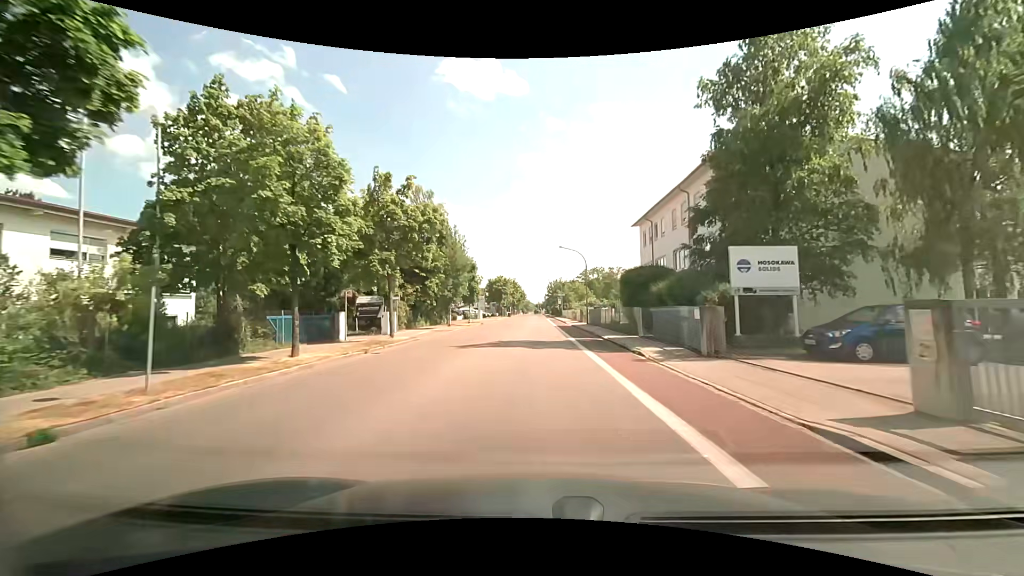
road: tertiary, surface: asphalt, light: Day
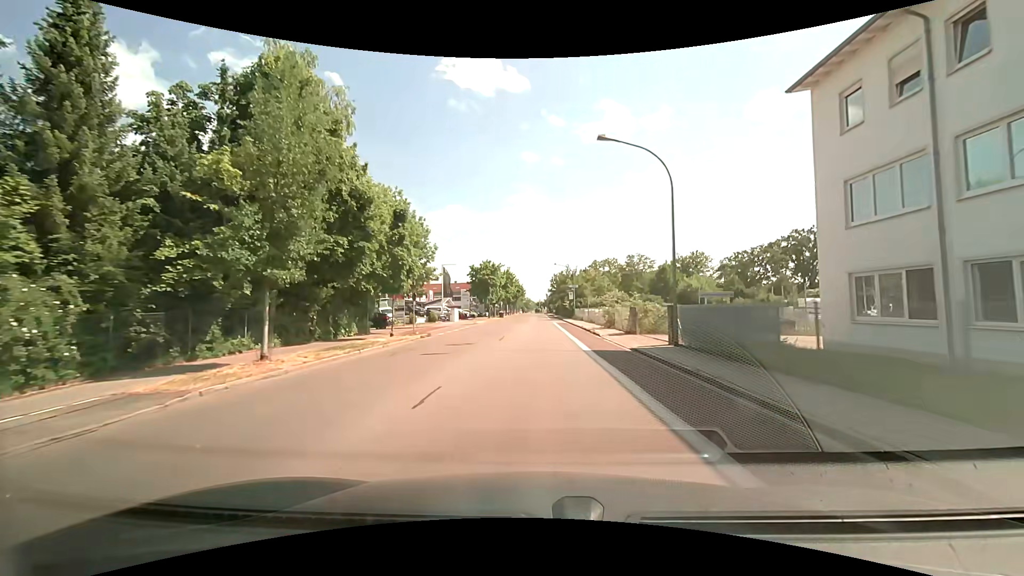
(+0.2, +29.5) m; 0°
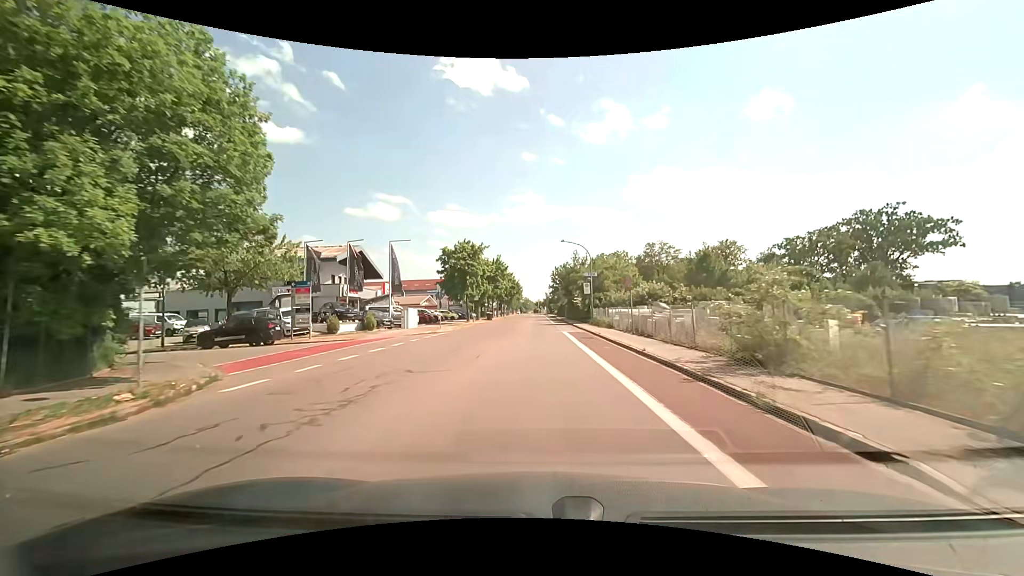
(0.0, +21.8) m; 0°
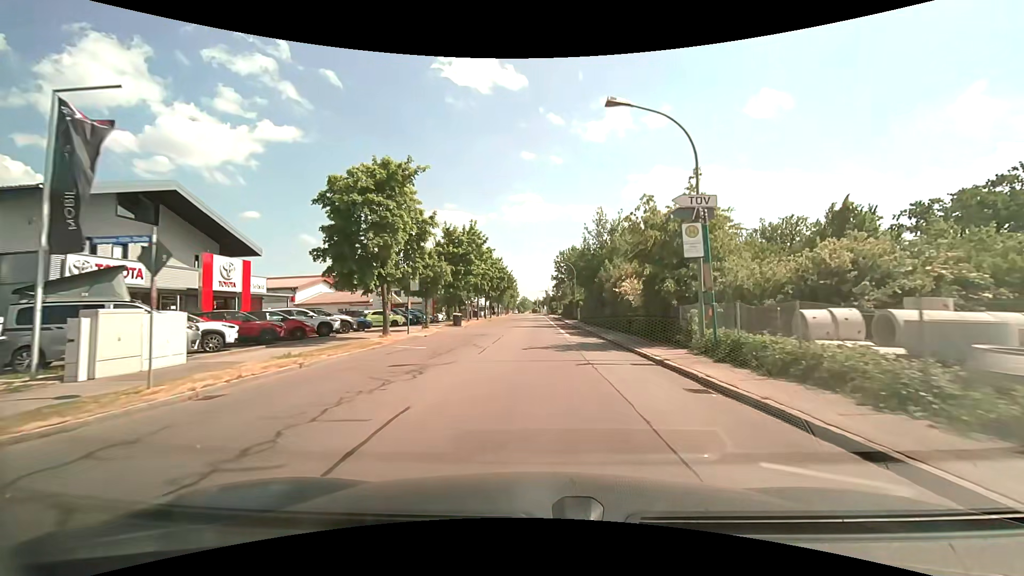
(0.0, +28.7) m; 0°
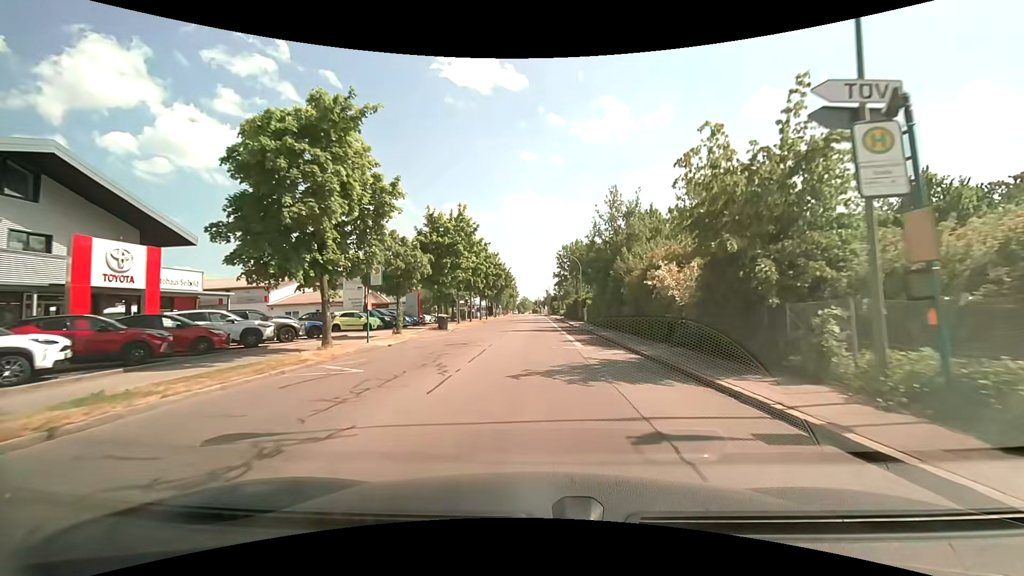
(0.0, +7.1) m; 0°
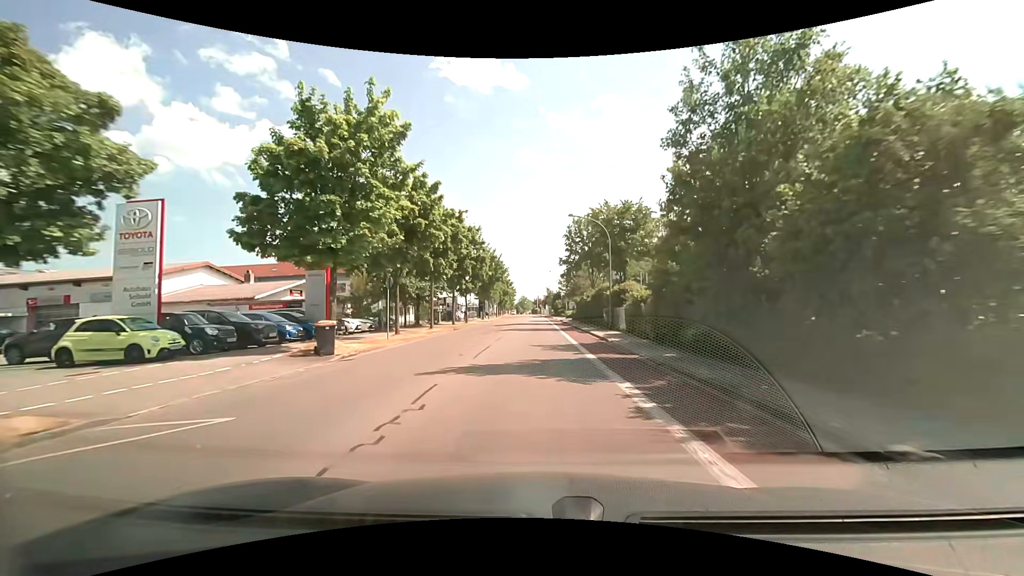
(0.0, +21.2) m; 0°
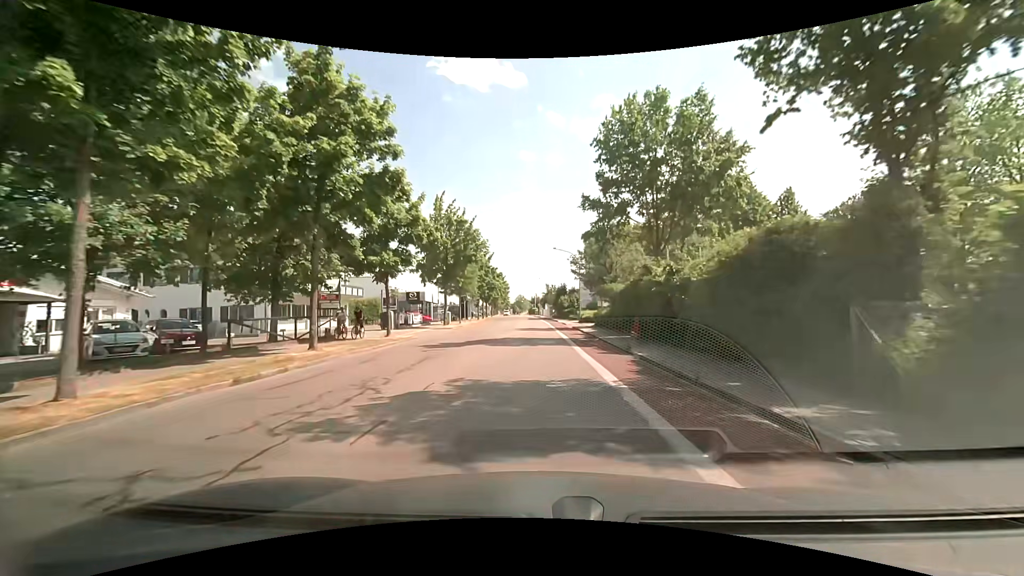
(+0.2, +28.2) m; 0°
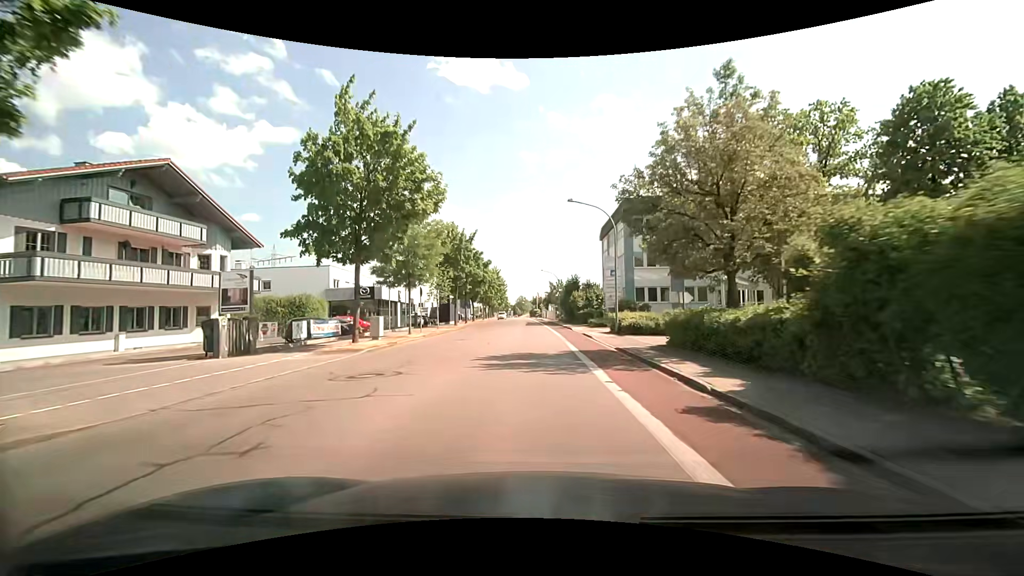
(0.0, +21.6) m; 0°
(0, +10) (0, +20) (0, +30) (0, +40) (-1, +50) (-1, +60) (-1, +70) (-1, +80) (-2, +90) (-2, +100) m
